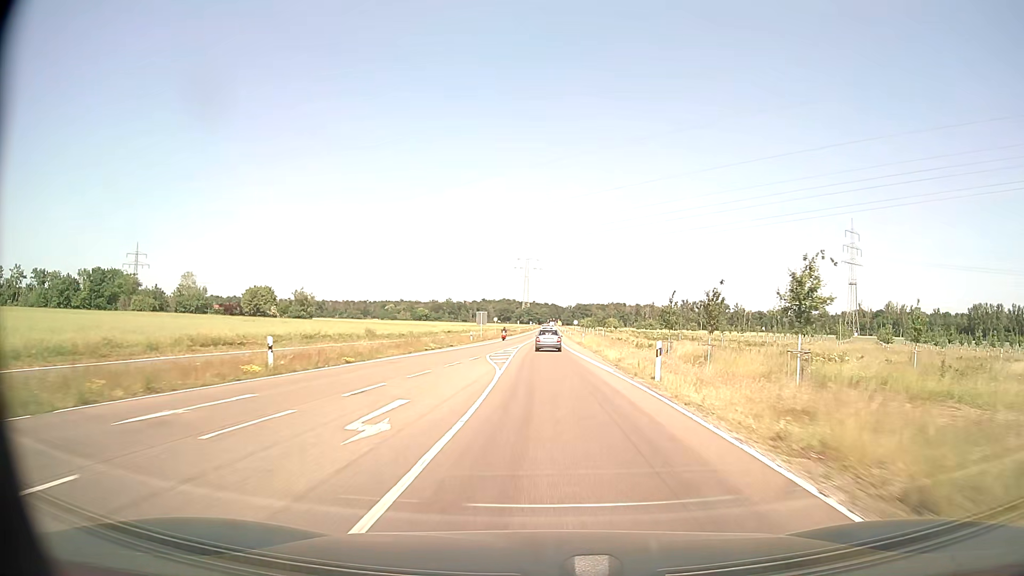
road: secondary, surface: asphalt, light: Day
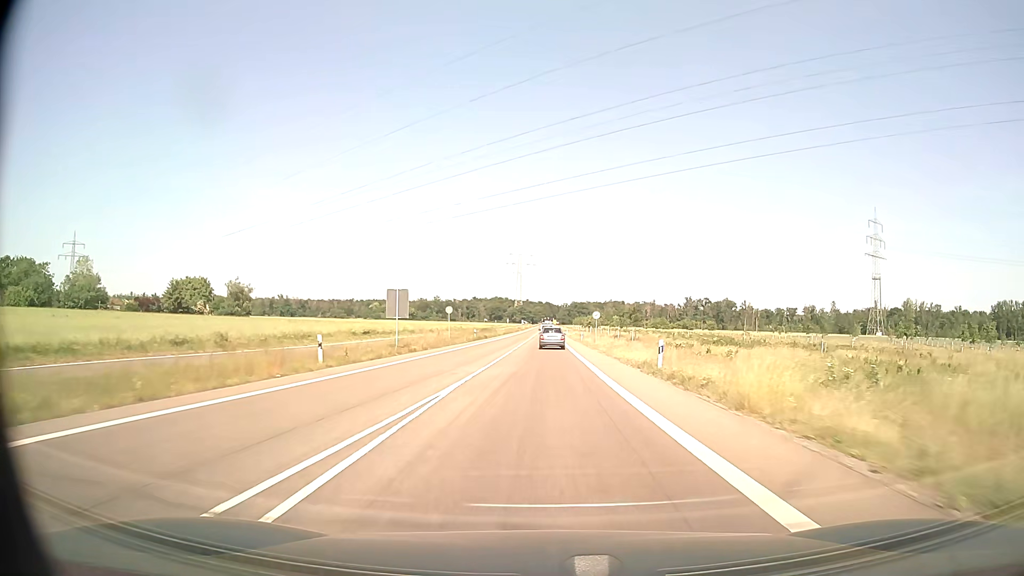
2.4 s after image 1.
(+0.1, +47.4) m; +1°
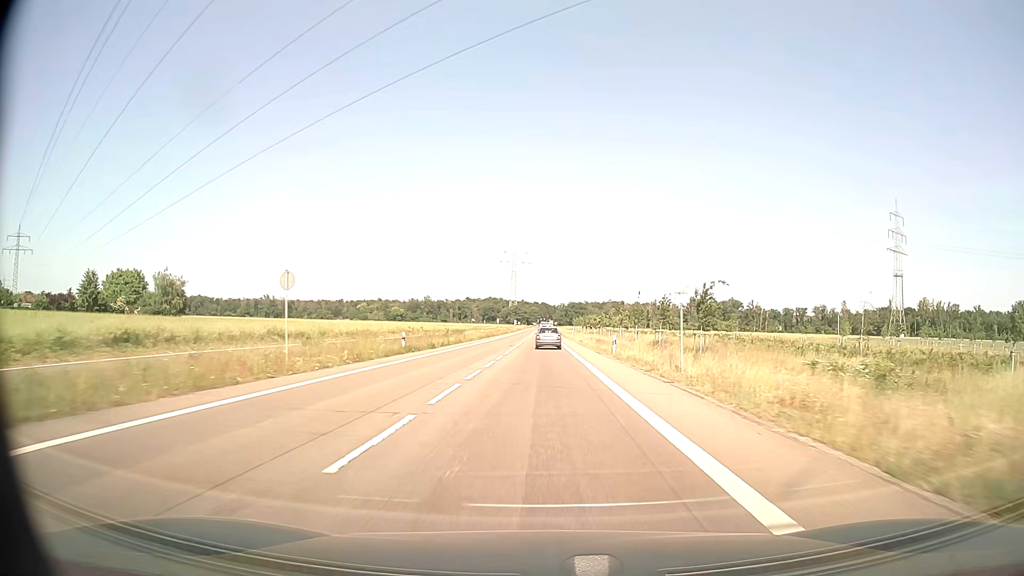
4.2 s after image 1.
(+0.1, +36.1) m; 0°
